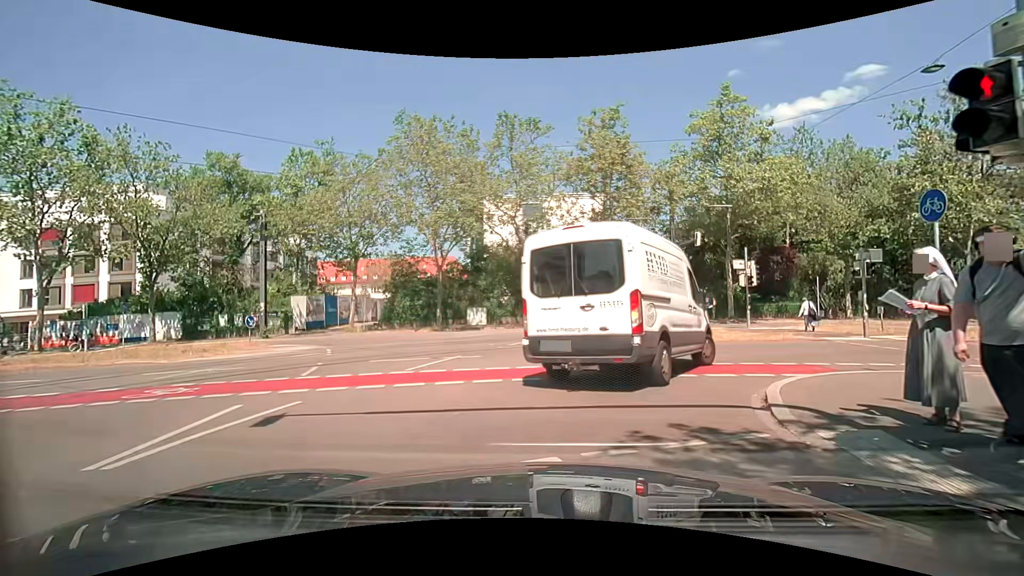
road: tertiary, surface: asphalt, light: Day
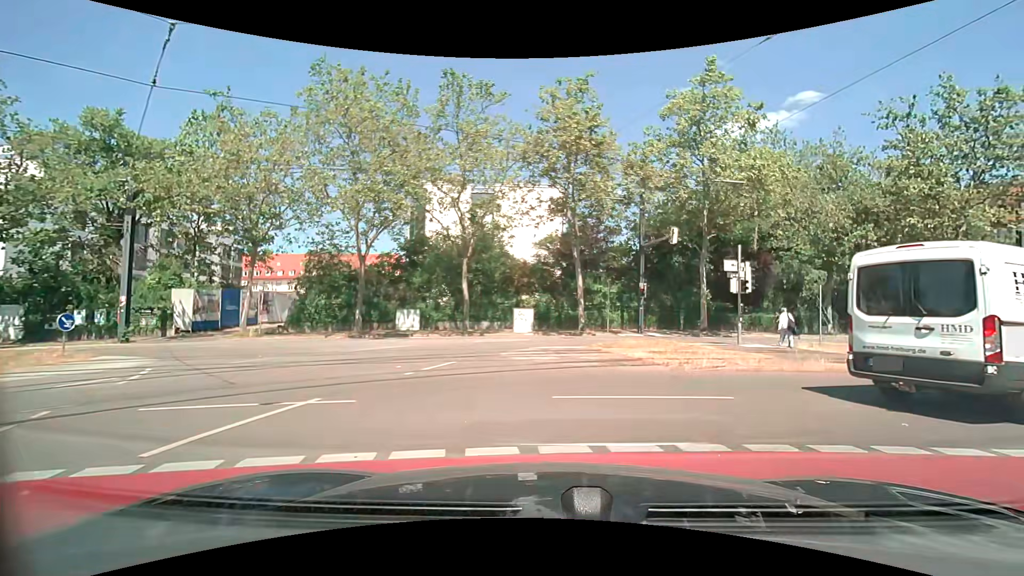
(+0.3, +6.3) m; +7°
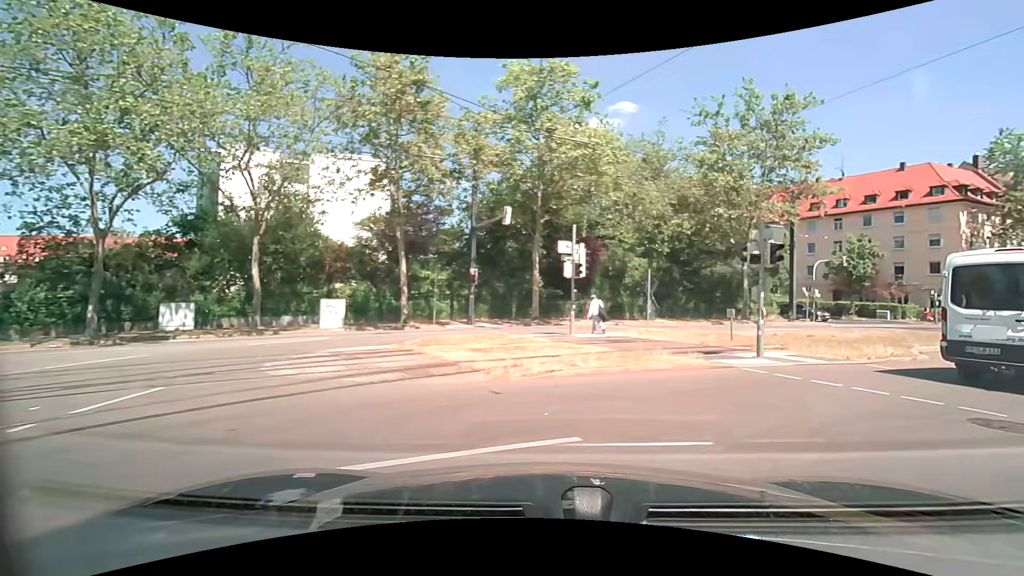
(+0.6, +3.9) m; +22°
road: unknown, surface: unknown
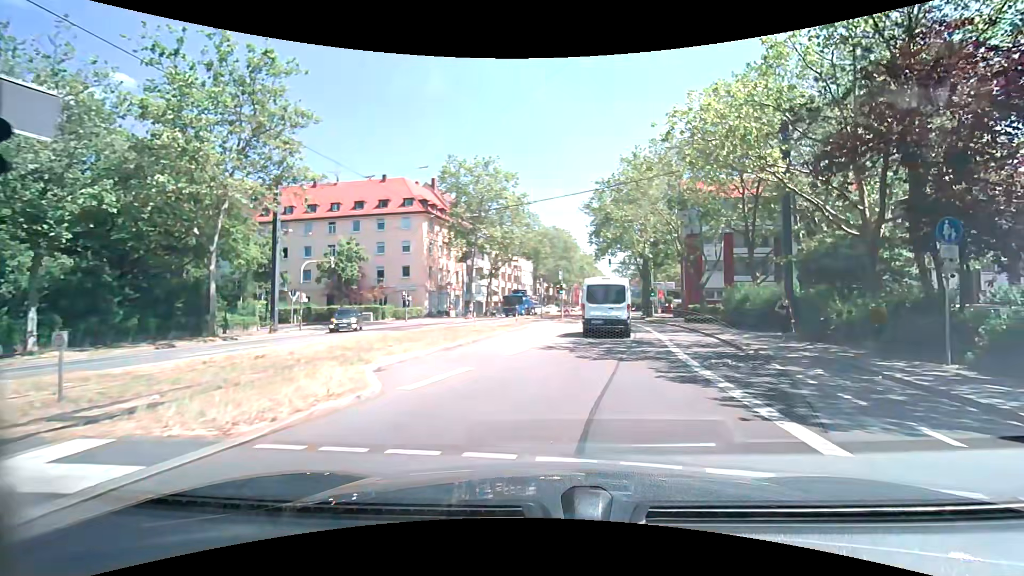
(+3.8, +8.2) m; +47°
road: secondary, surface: asphalt
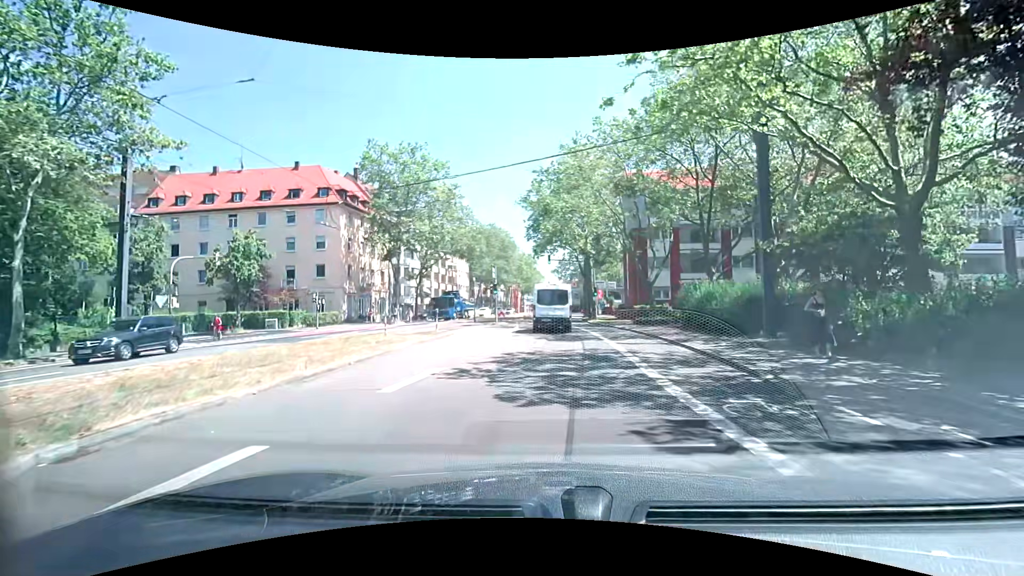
(+0.5, +5.9) m; +7°
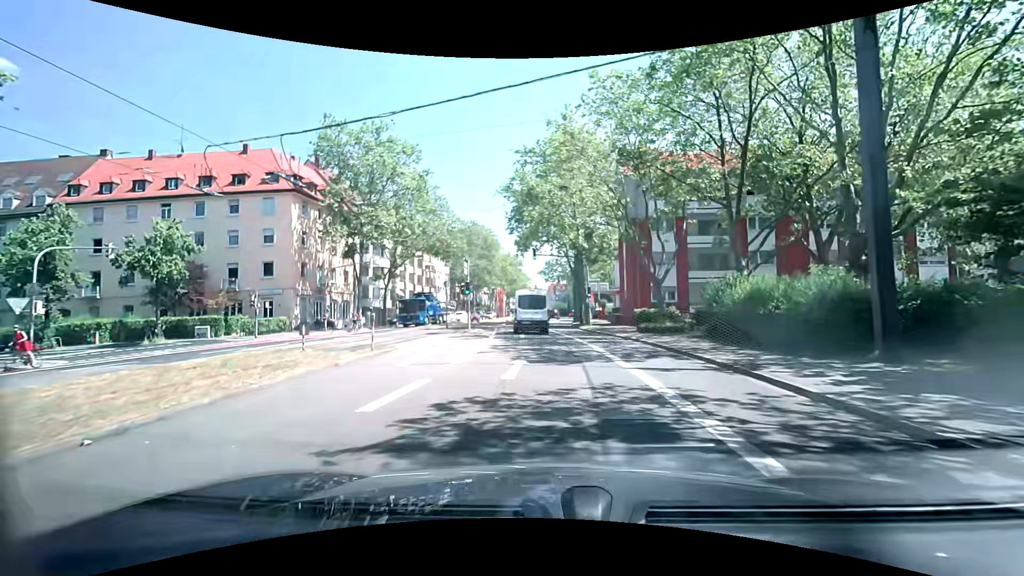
(+0.2, +7.5) m; +2°
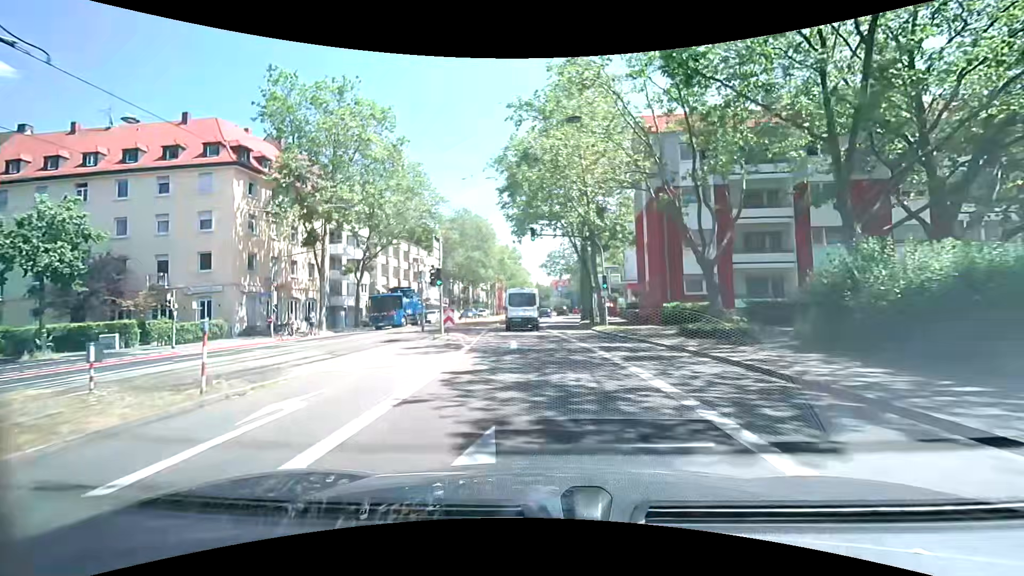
(-0.1, +9.0) m; -1°
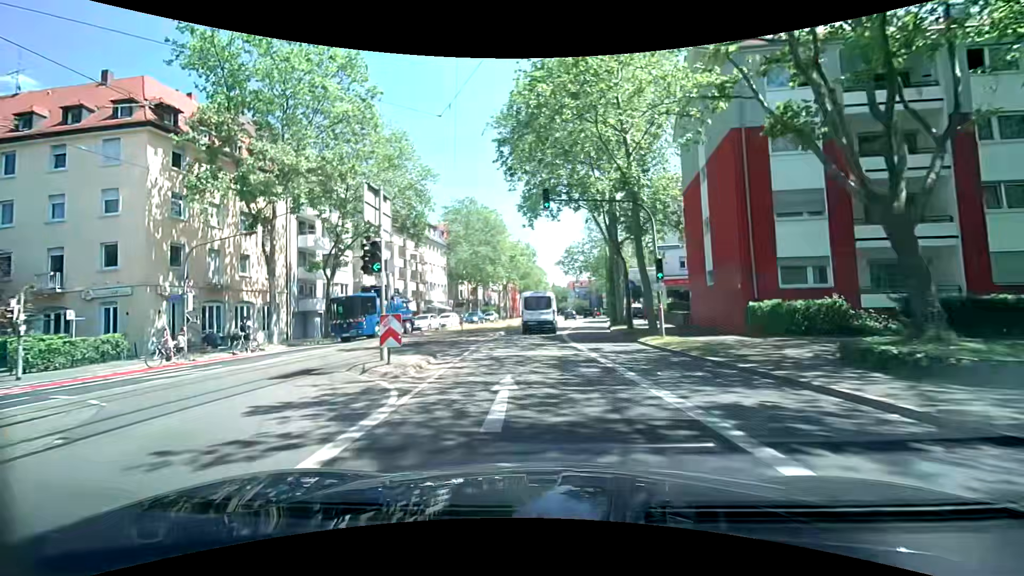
(-0.2, +10.3) m; -2°
(0, +10) (0, +20) (0, +30) (0, +40) (+1, +50) (+2, +60) (+3, +70) (+4, +80) (+6, +90) (+8, +100) m
